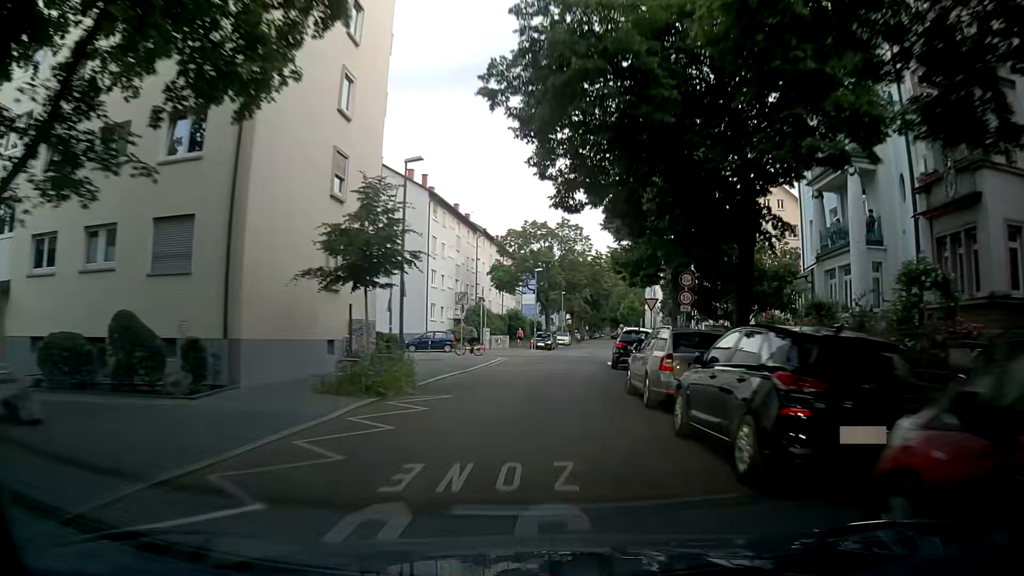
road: residential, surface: asphalt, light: Day
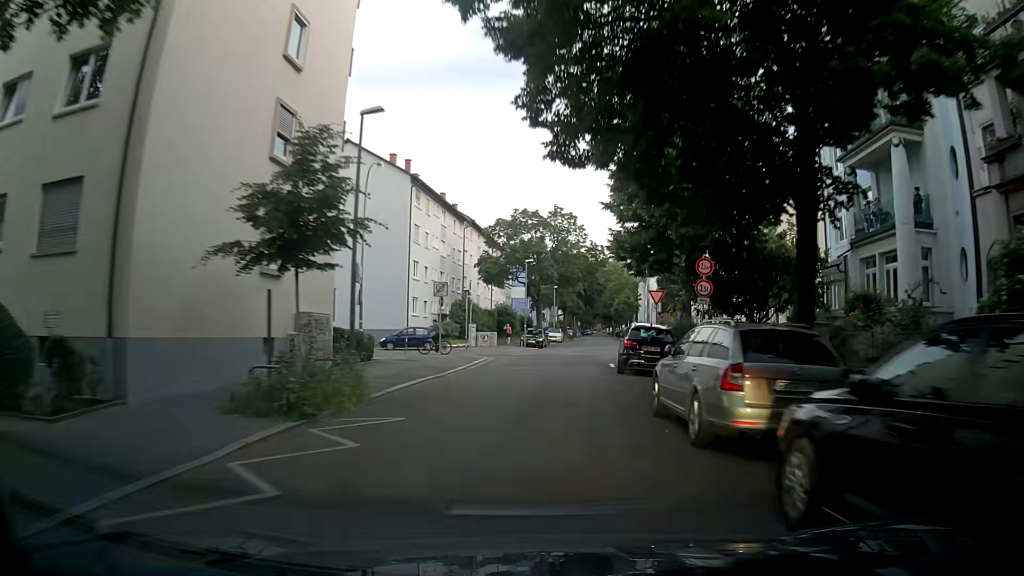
(-0.1, +4.3) m; -1°
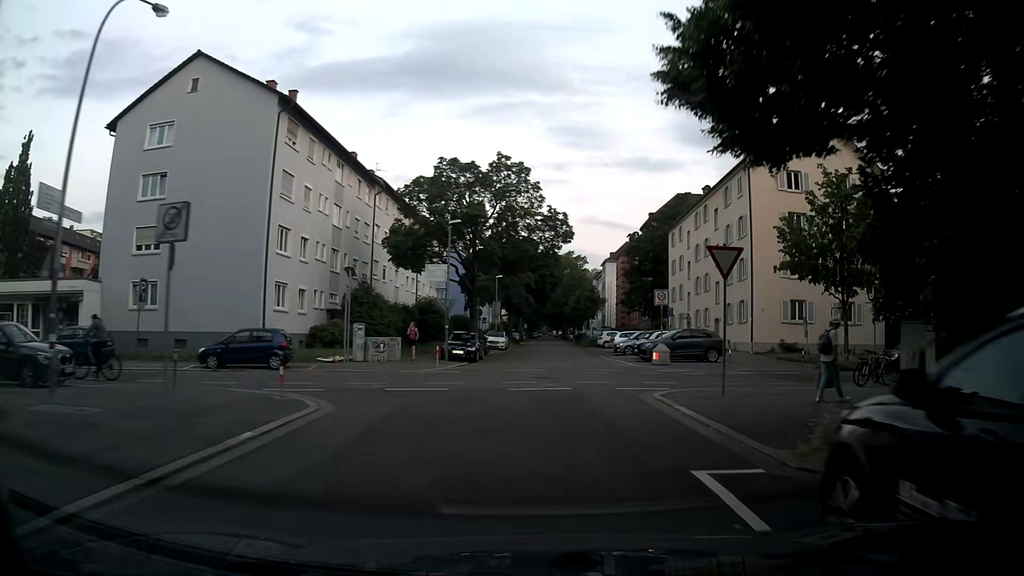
(+0.5, +18.6) m; +3°
